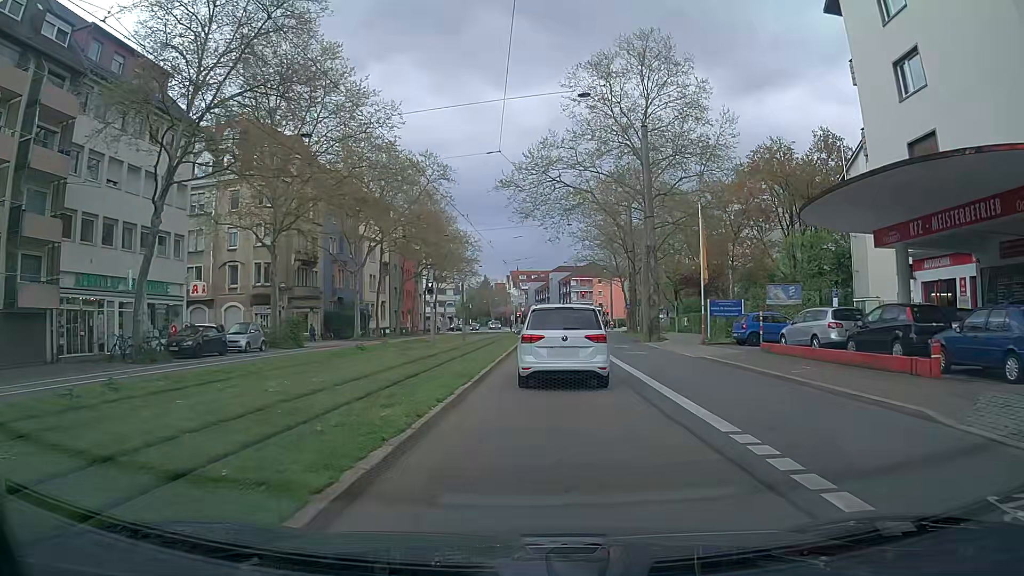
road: secondary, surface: asphalt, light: Day
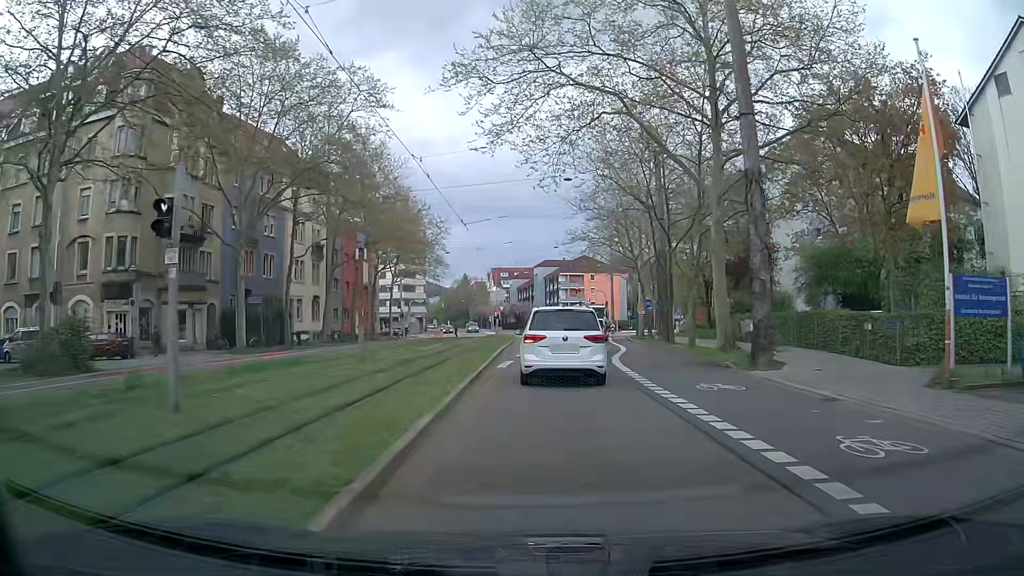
(+0.3, +20.5) m; +1°
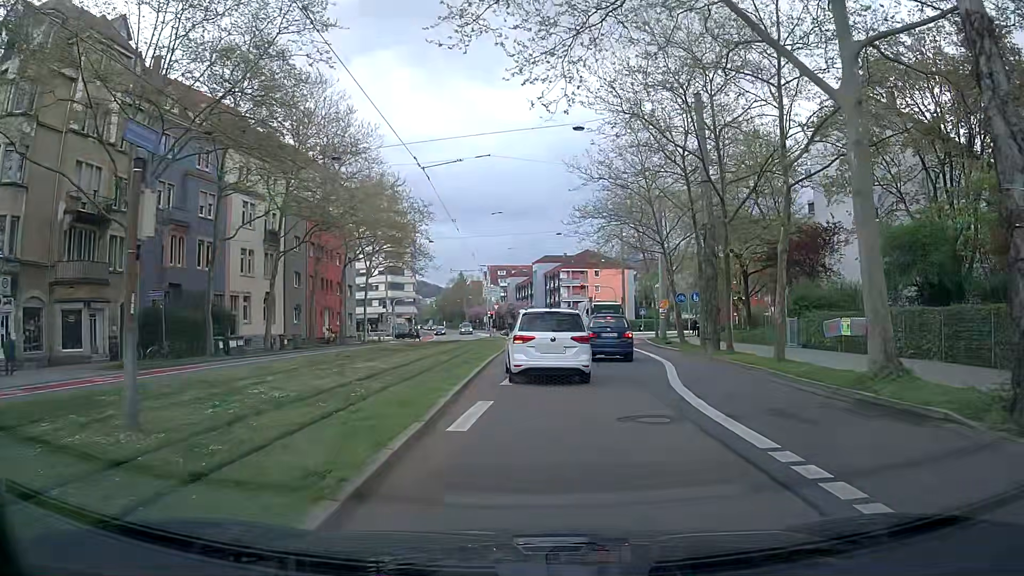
(0.0, +11.2) m; +1°
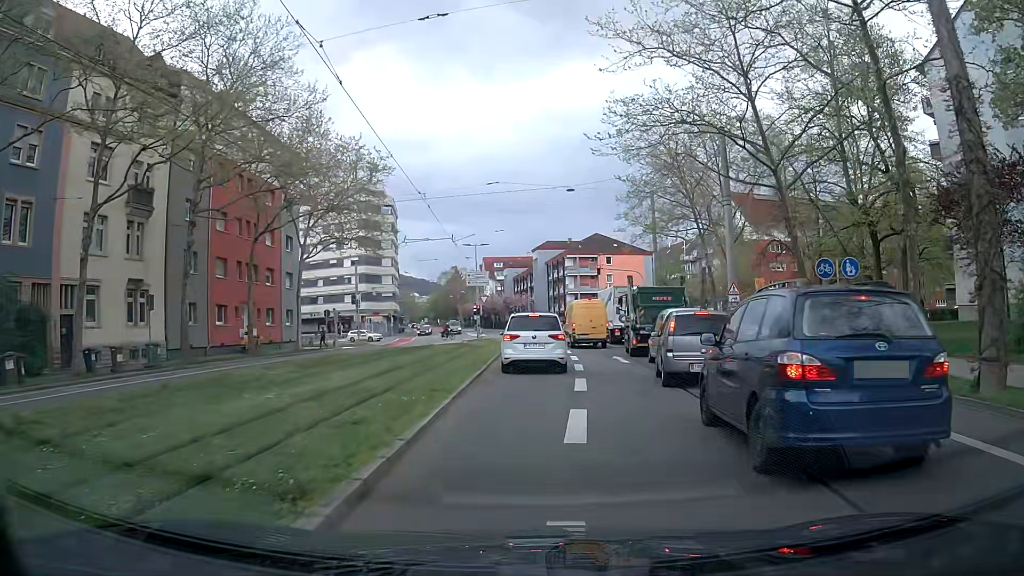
(-0.2, +19.1) m; 0°
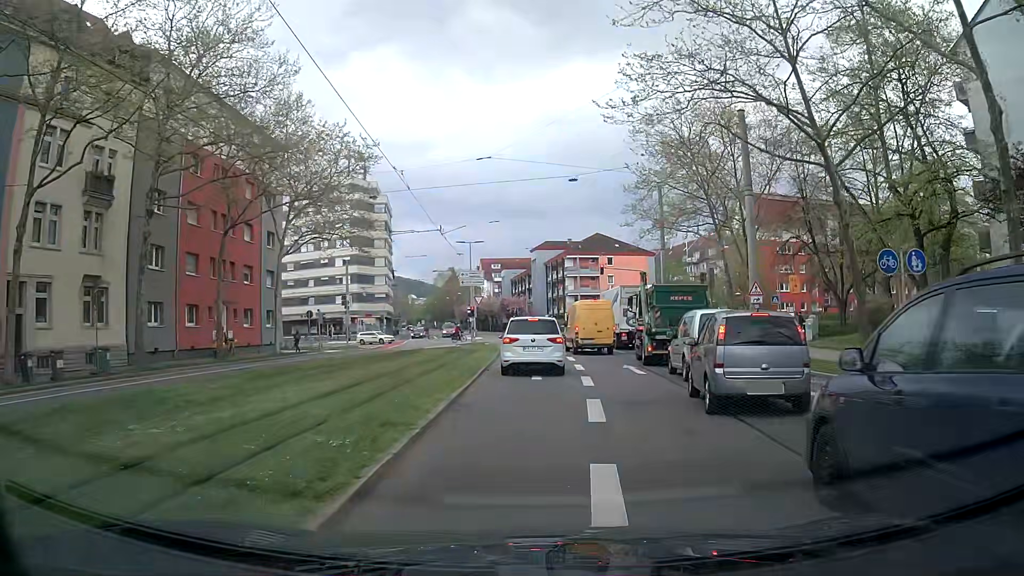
(-0.1, +3.8) m; -1°
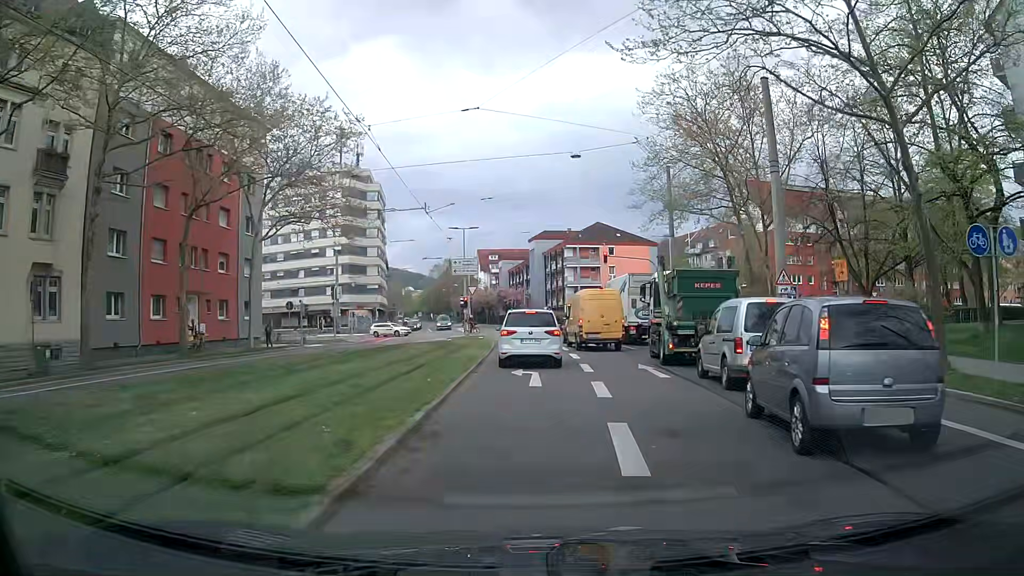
(0.0, +3.8) m; 0°
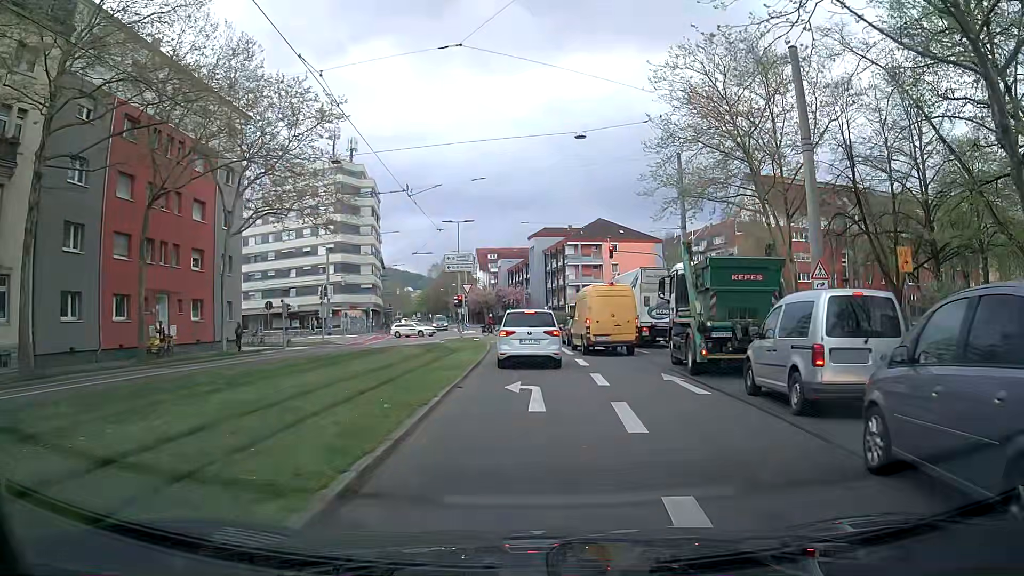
(0.0, +3.7) m; 0°
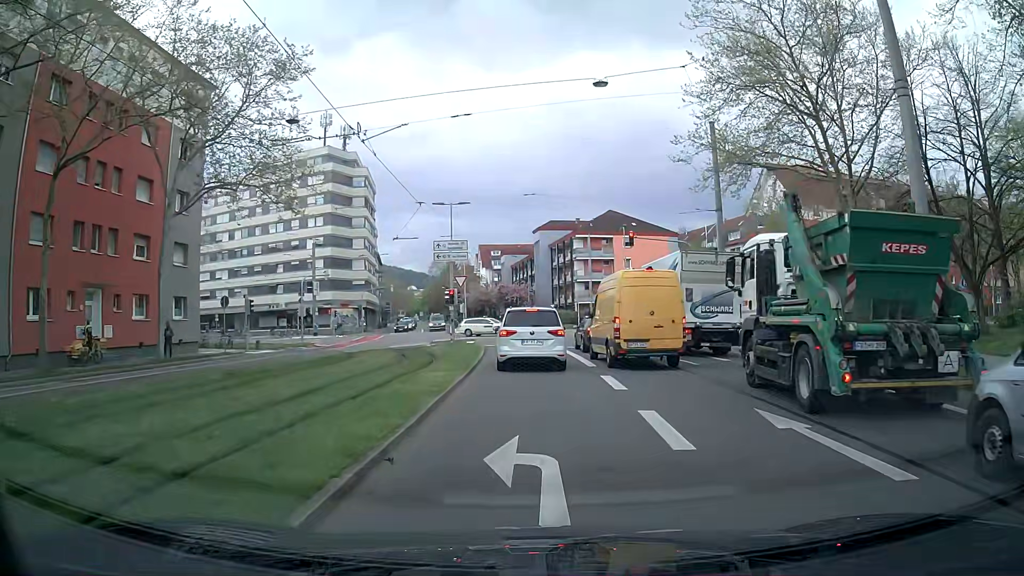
(0.0, +7.0) m; +1°
